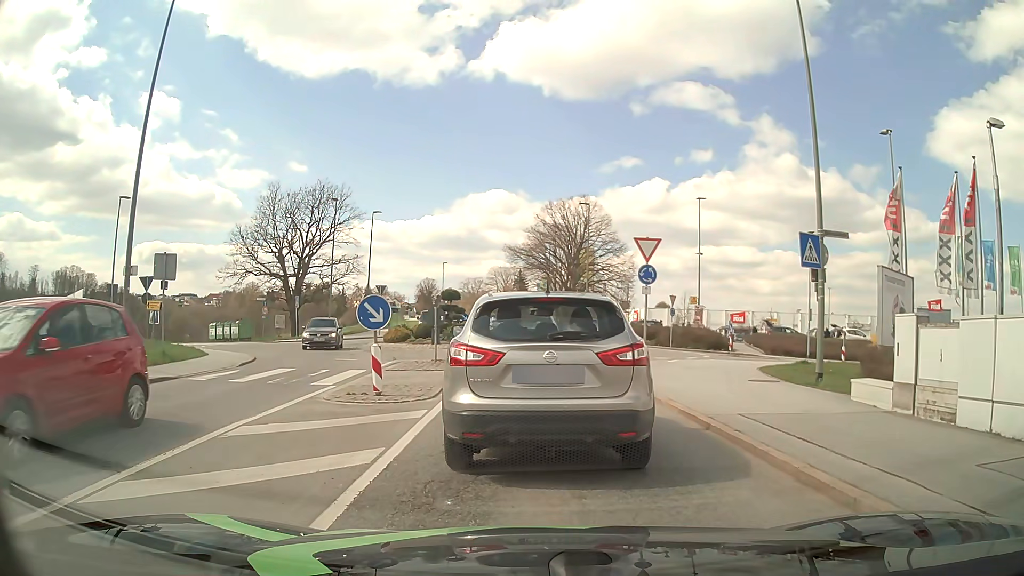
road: tertiary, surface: asphalt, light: Day
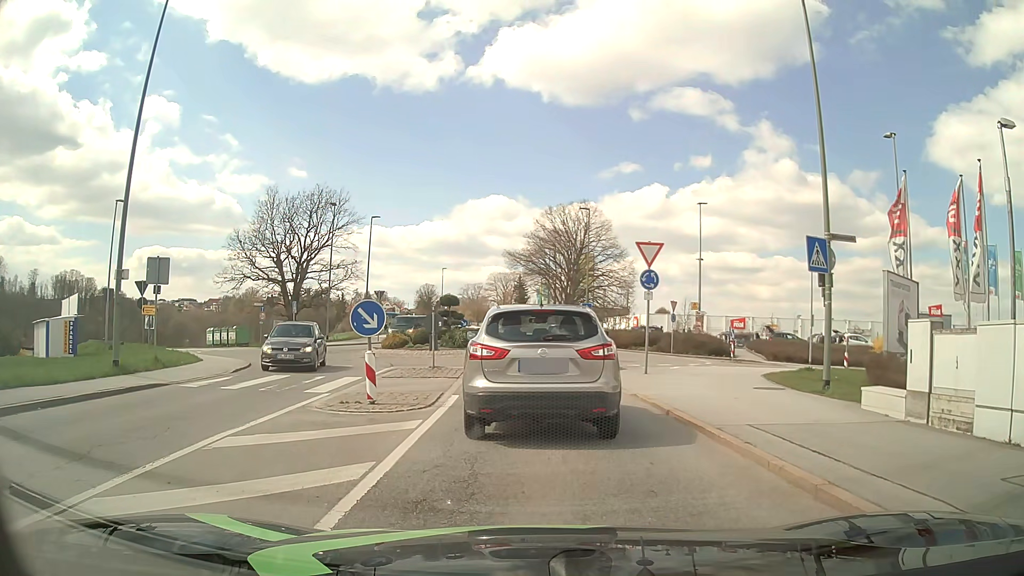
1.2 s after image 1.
(0.0, +0.5) m; 0°
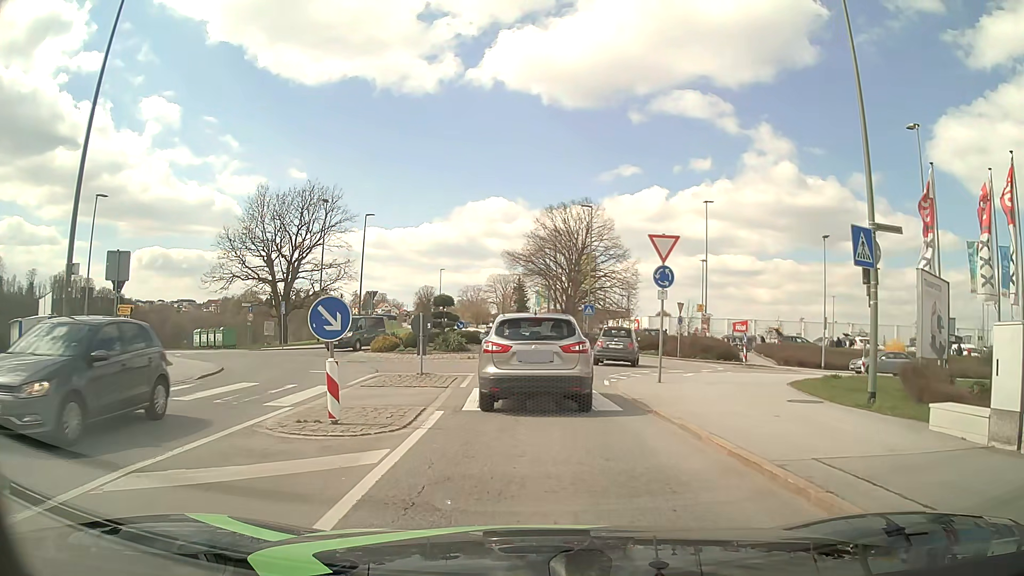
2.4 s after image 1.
(0.0, +2.4) m; +1°
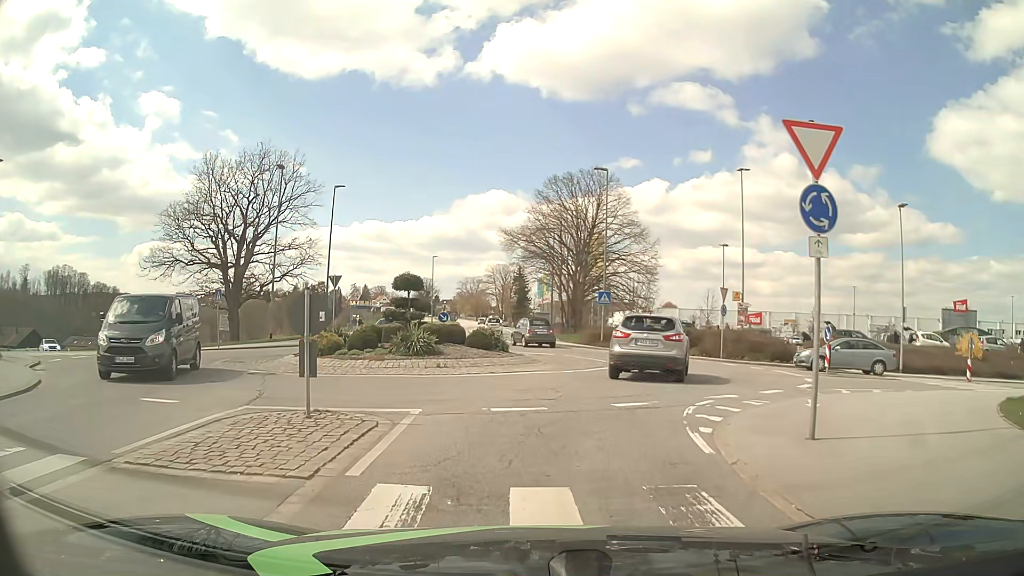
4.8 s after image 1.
(0.0, +9.7) m; 0°
(+1, +10) (+4, +19) (+3, +29) (-1, +38) (-3, +48) (-4, +58) (-4, +68) (-5, +78) (-6, +88) (-6, +98) m
